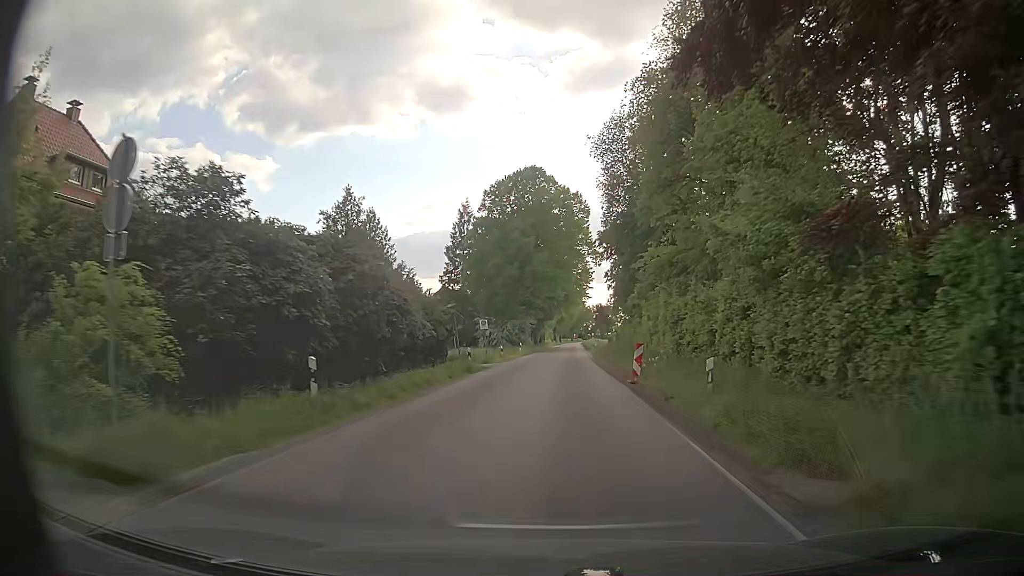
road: secondary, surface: asphalt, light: Day
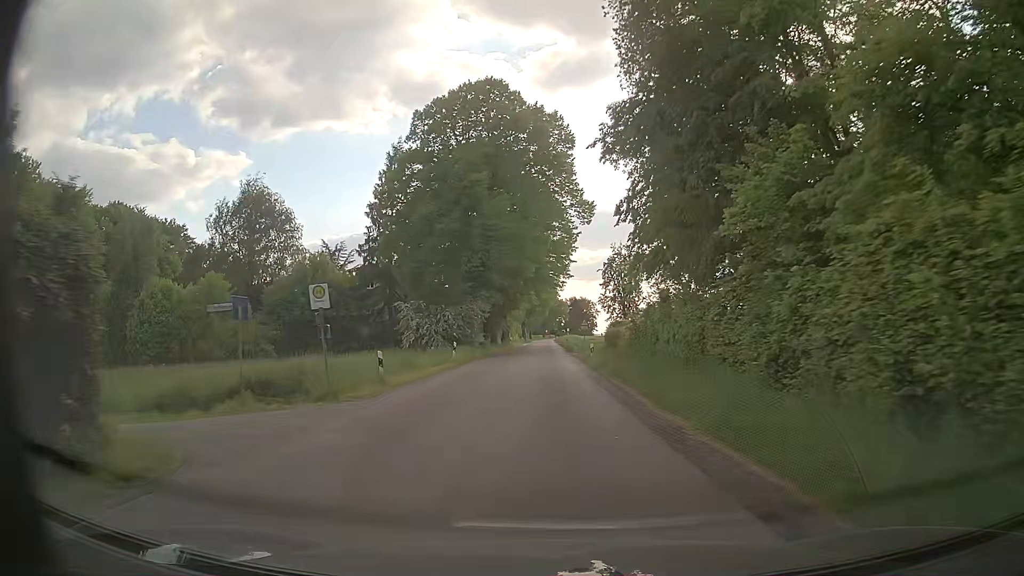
(+0.7, +28.1) m; +3°
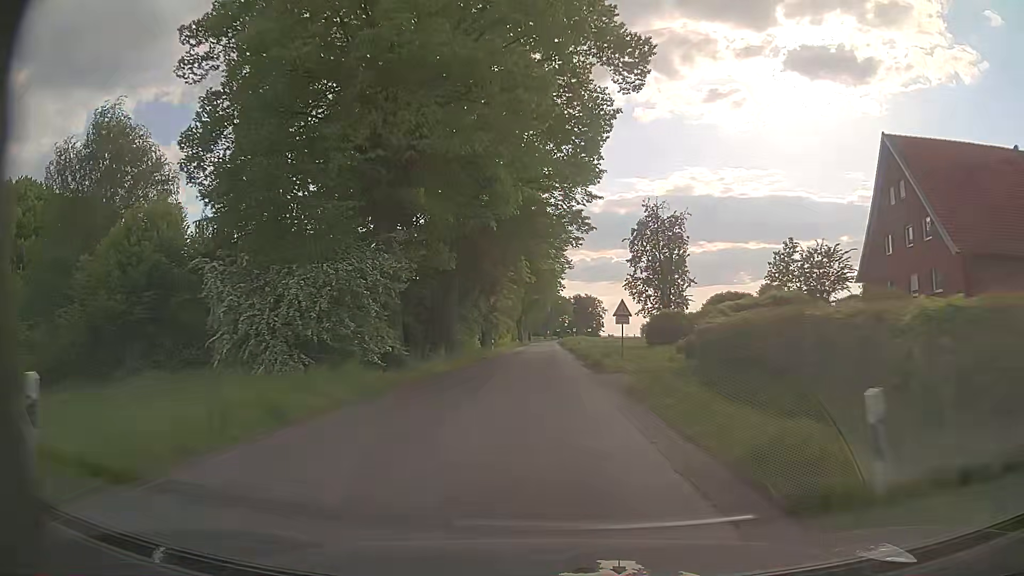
(-0.1, +29.7) m; 0°
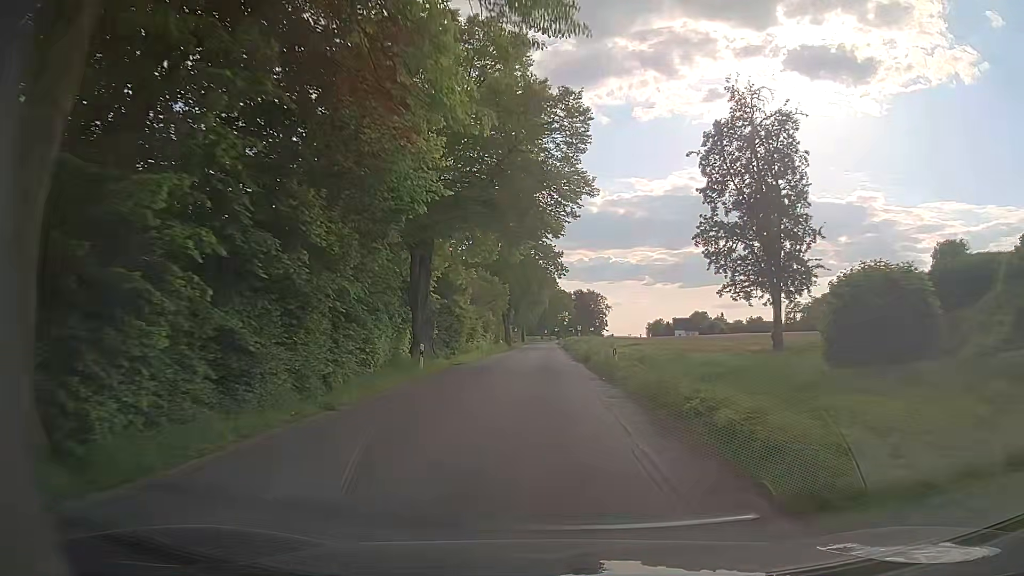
(+0.1, +29.9) m; 0°
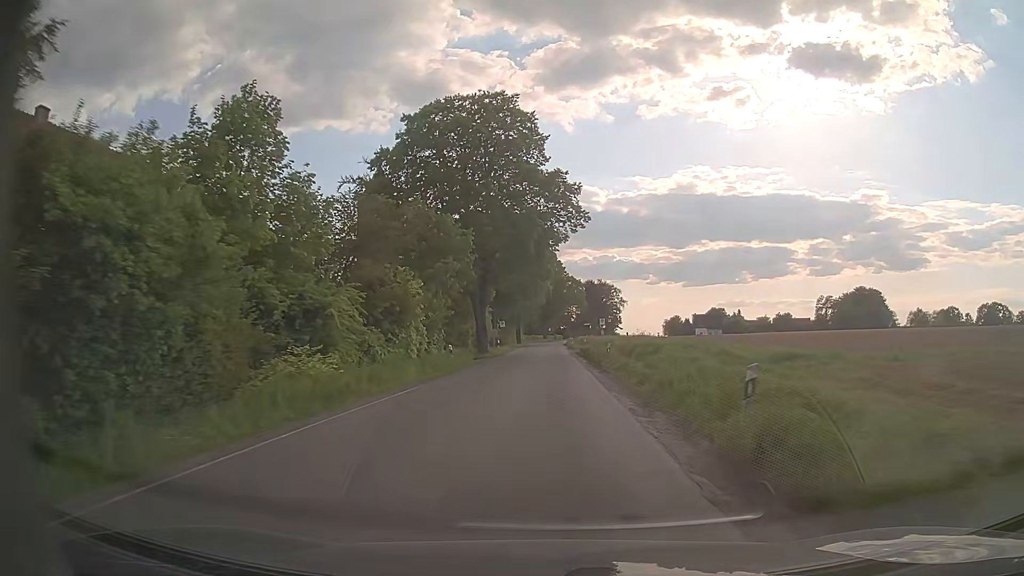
(-0.1, +39.0) m; 0°
(0, +10) (0, +20) (0, +30) (0, +40) (0, +50) (+1, +60) (+1, +70) (+1, +80) (+1, +90) (+1, +100) m
